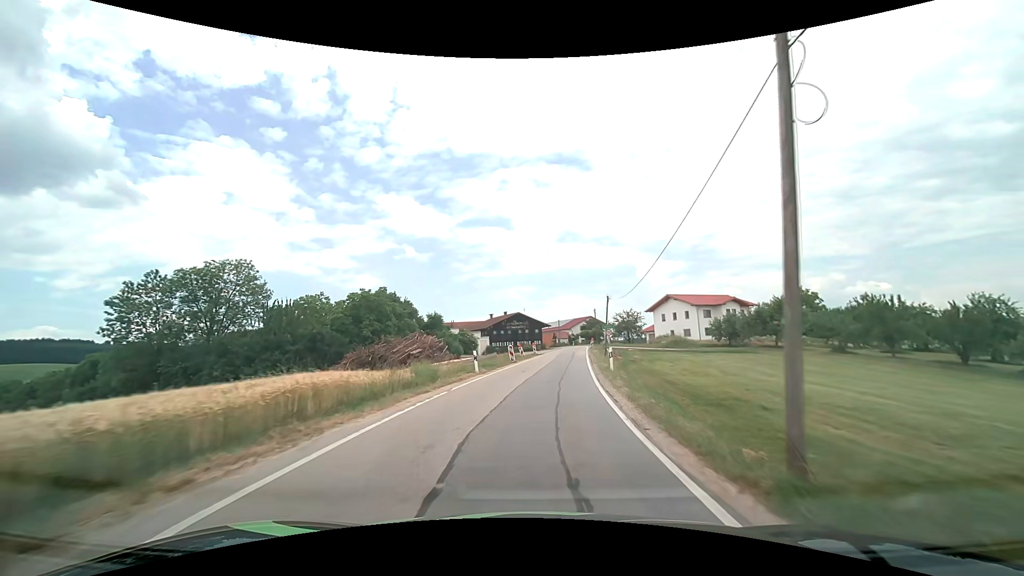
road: tertiary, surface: asphalt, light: Day
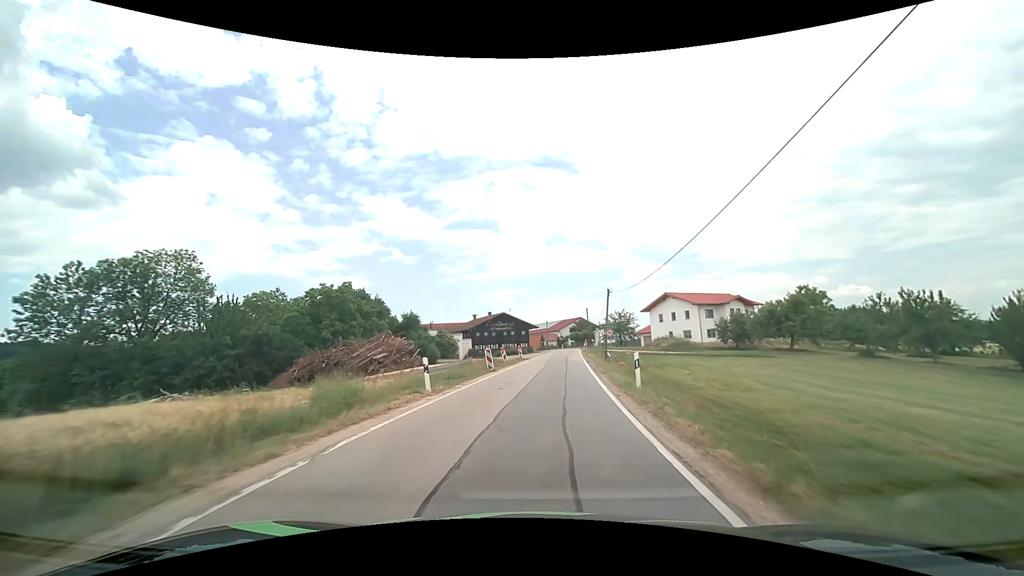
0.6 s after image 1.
(+0.1, +7.9) m; +1°
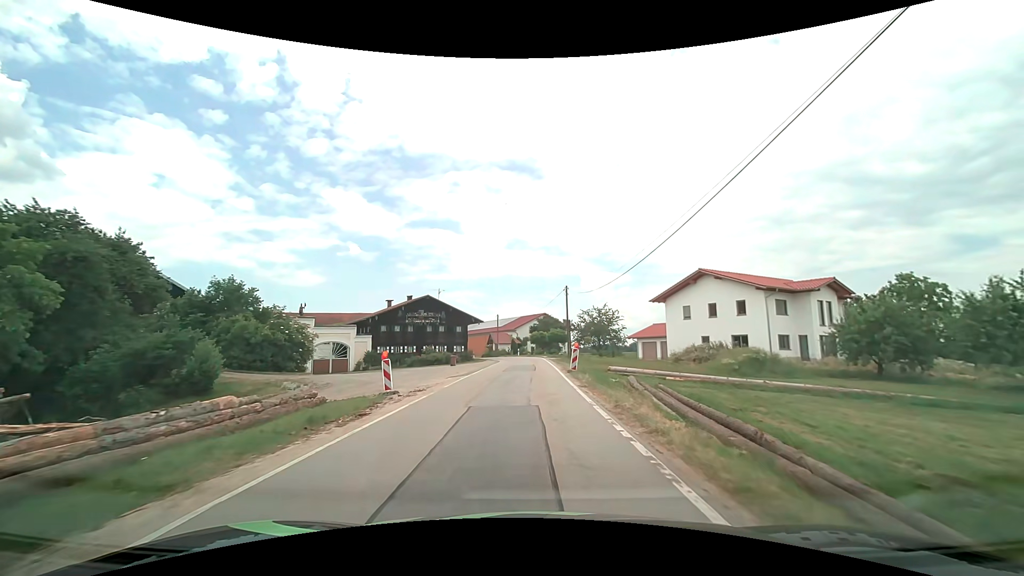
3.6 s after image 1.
(+2.1, +35.9) m; +5°
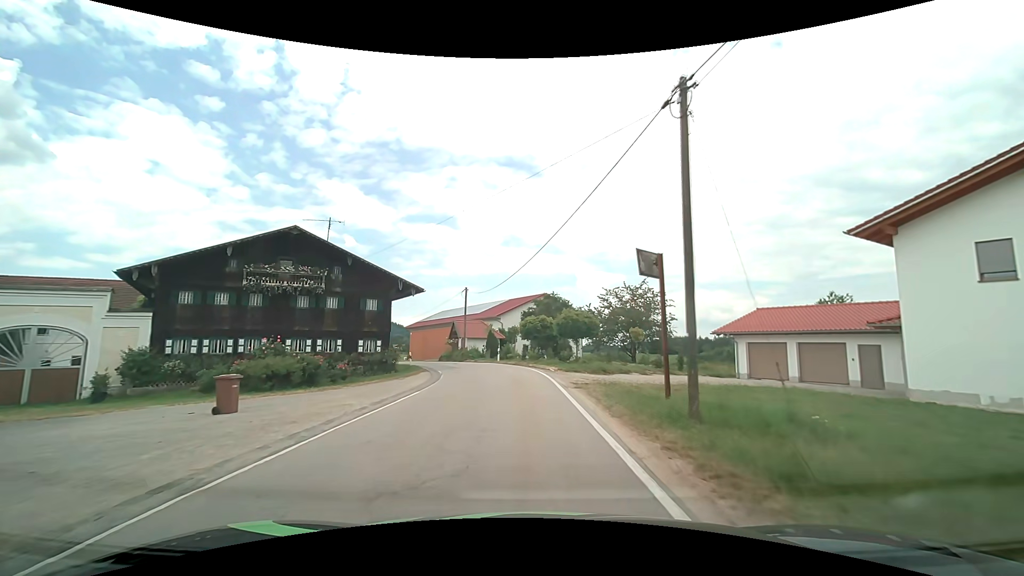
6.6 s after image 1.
(+0.2, +33.4) m; +1°
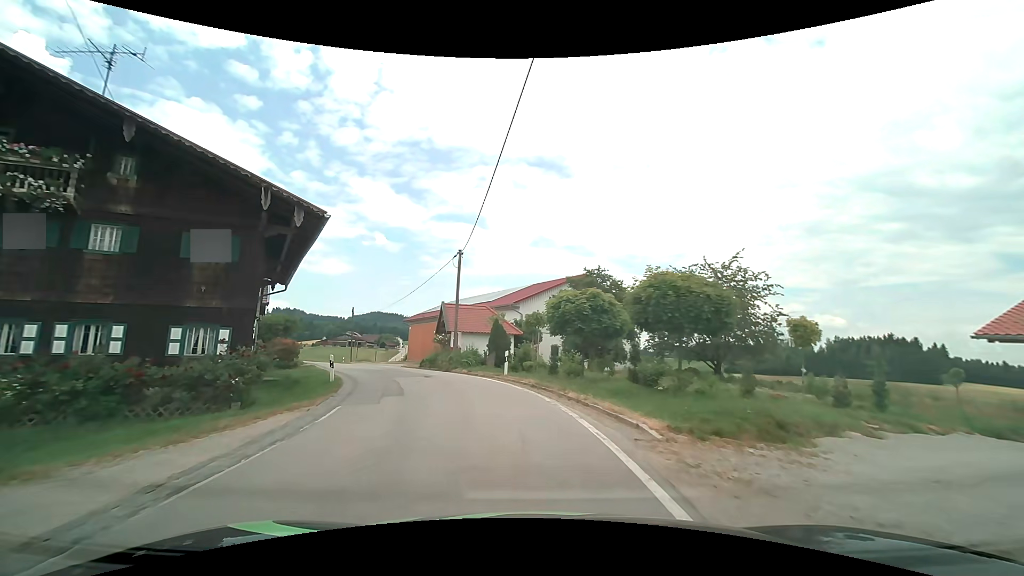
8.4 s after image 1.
(-0.2, +17.6) m; -3°
